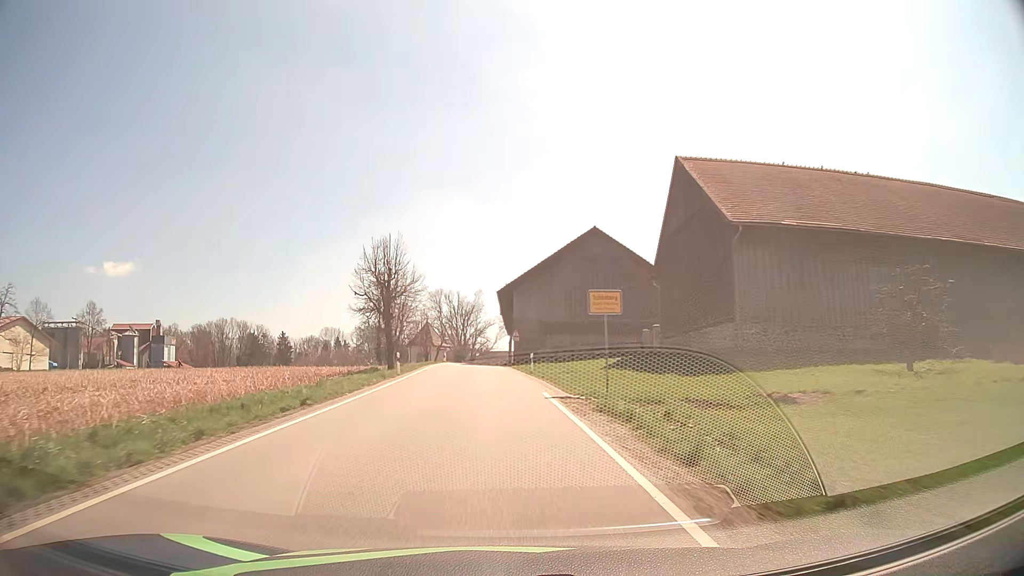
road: tertiary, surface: asphalt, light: Day
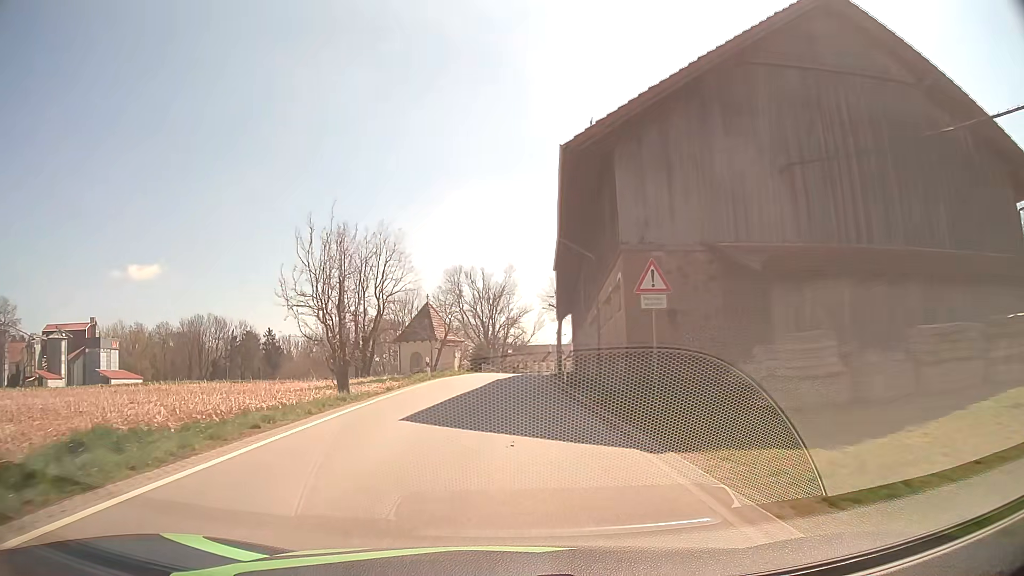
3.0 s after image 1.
(-1.6, +44.6) m; -3°
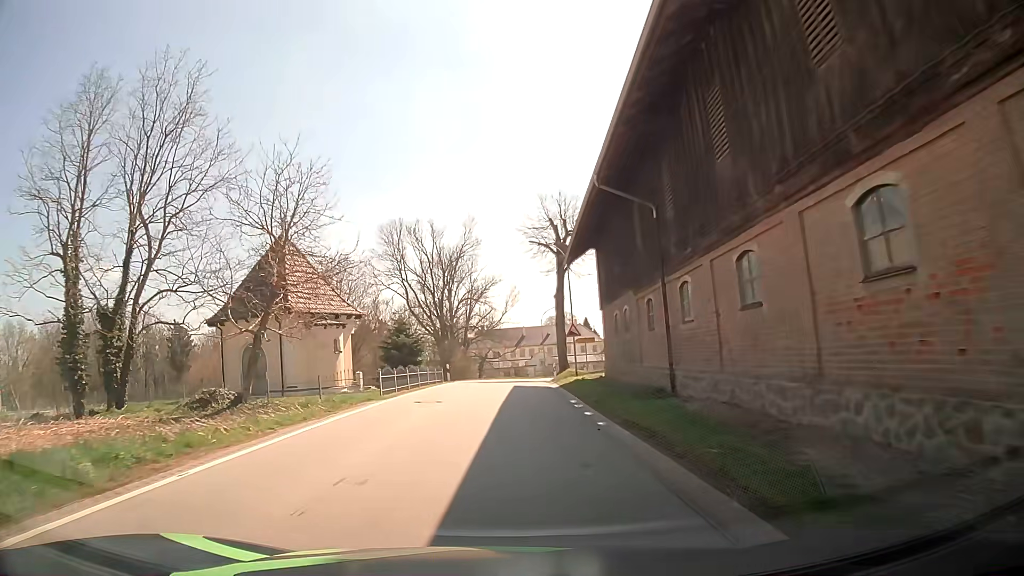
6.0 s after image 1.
(+0.8, +40.2) m; +3°
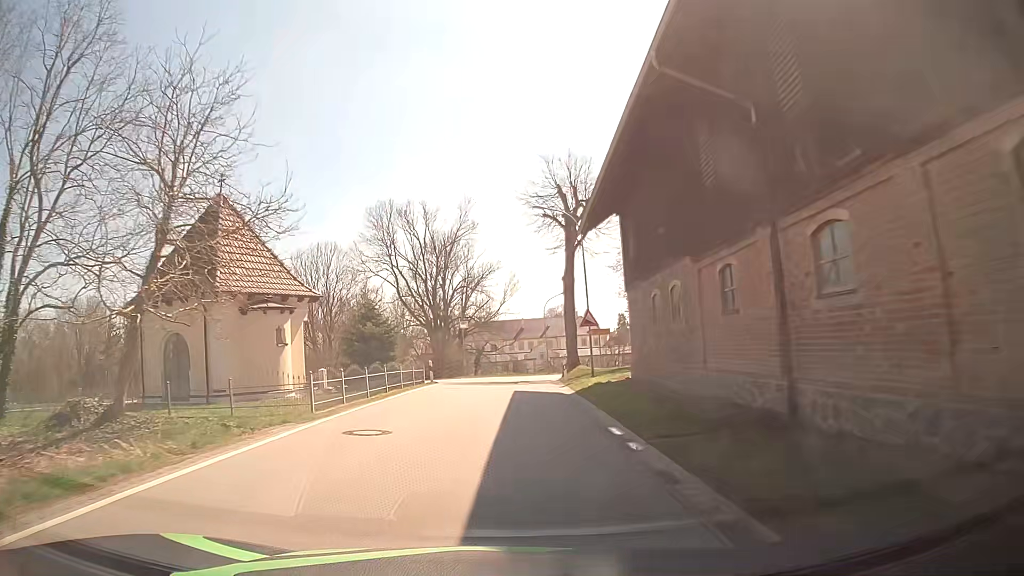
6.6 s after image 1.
(0.0, +7.7) m; 0°
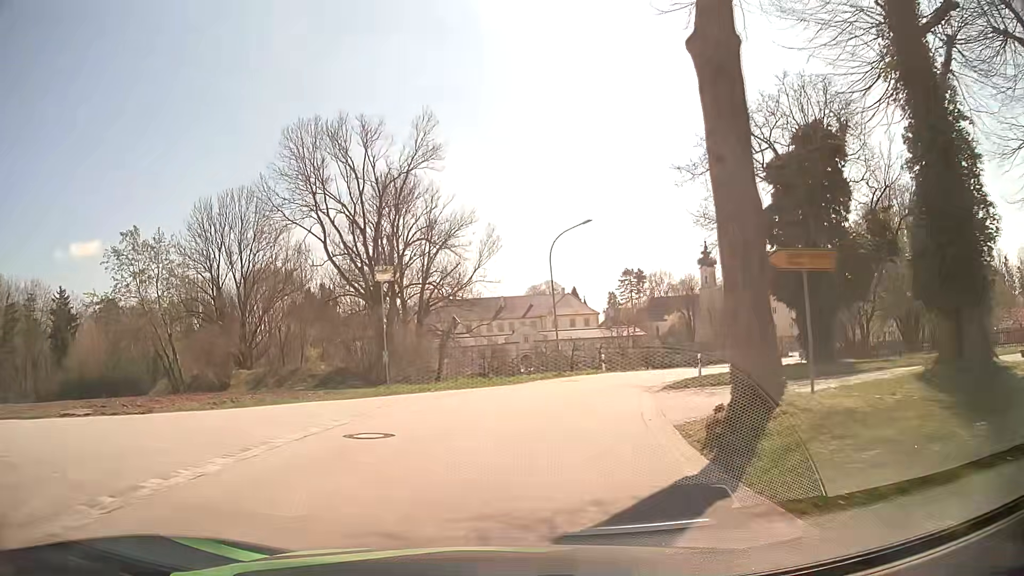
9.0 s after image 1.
(+0.2, +28.8) m; +2°
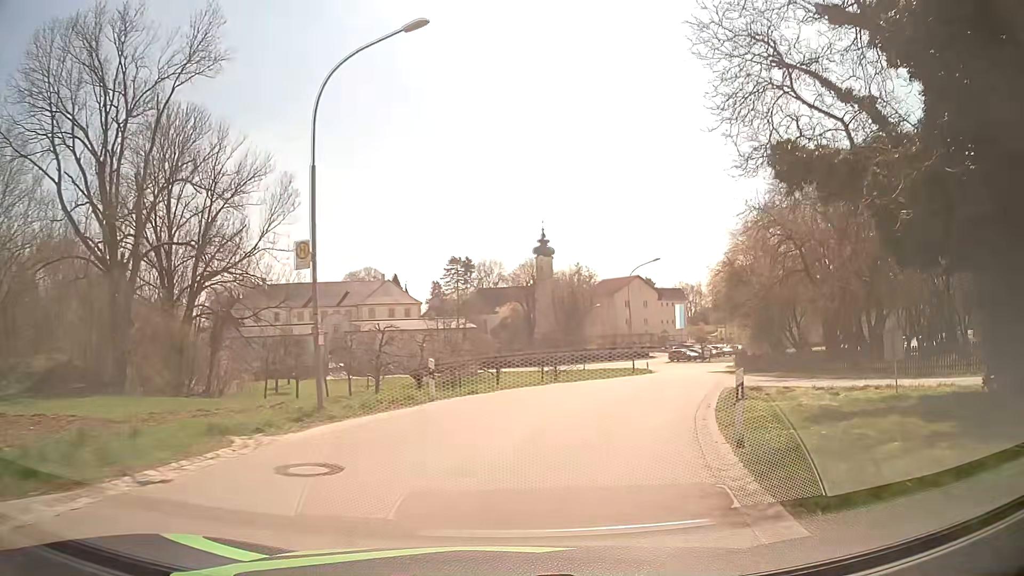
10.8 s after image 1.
(+2.2, +20.0) m; +14°
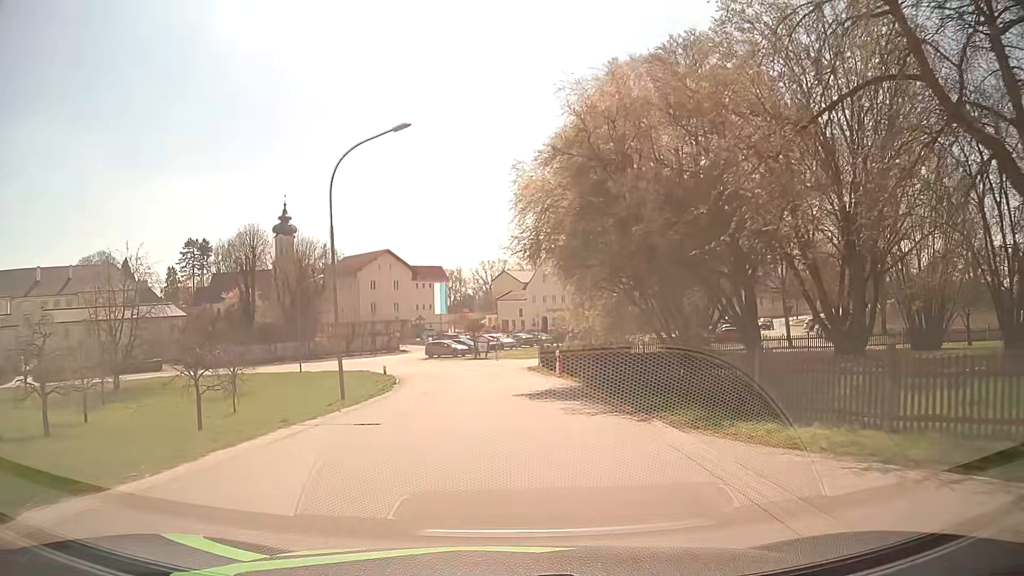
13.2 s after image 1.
(+5.9, +25.6) m; +21°
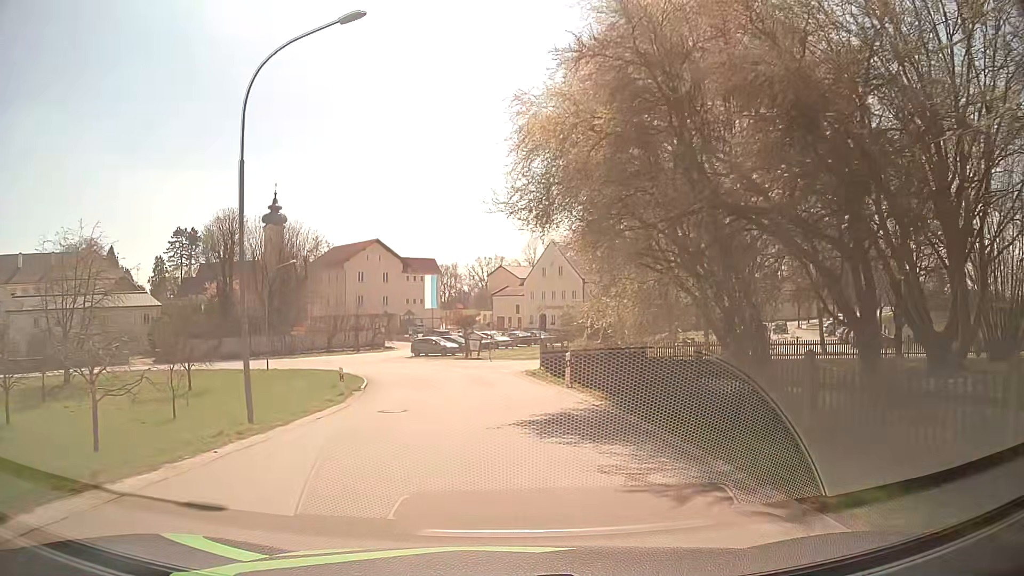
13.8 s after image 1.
(0.0, +6.6) m; 0°
(0, +10) (0, +20) (-2, +30) (-4, +39) (-10, +48) (-17, +54) (-26, +58) (-36, +58) (-46, +54) (-55, +50) m
